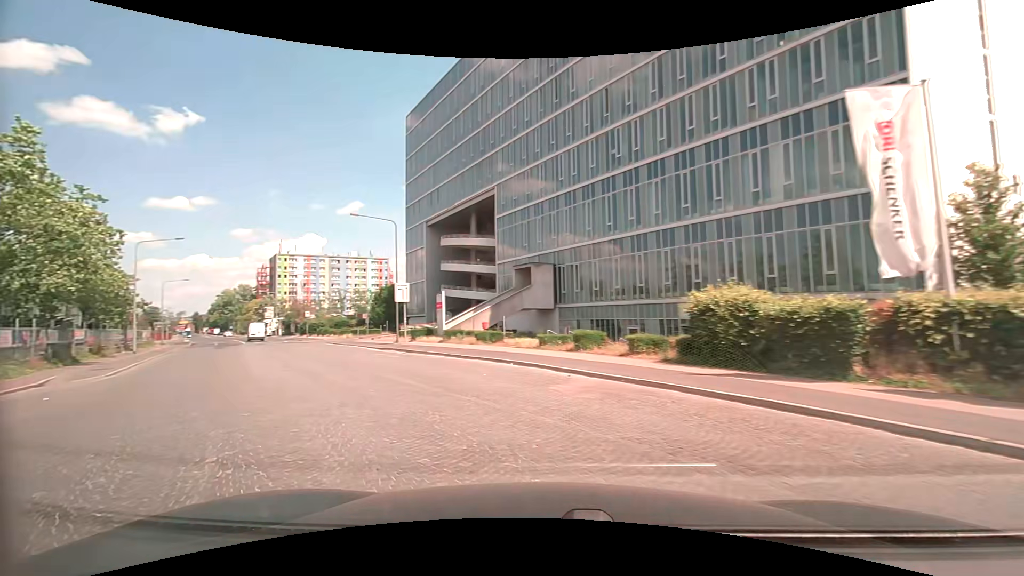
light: Day
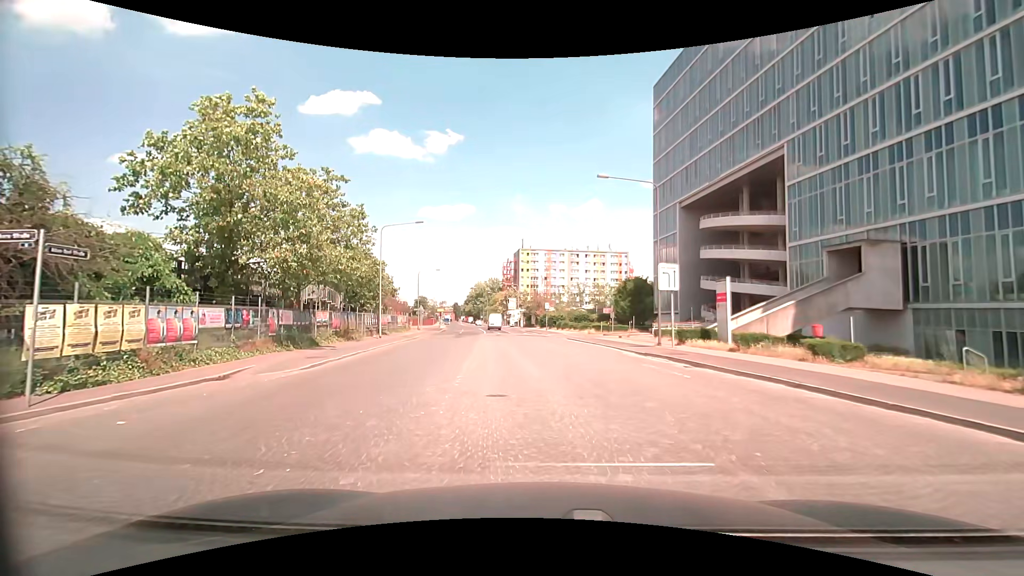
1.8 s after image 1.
(-3.0, +9.6) m; -23°
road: secondary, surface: sett
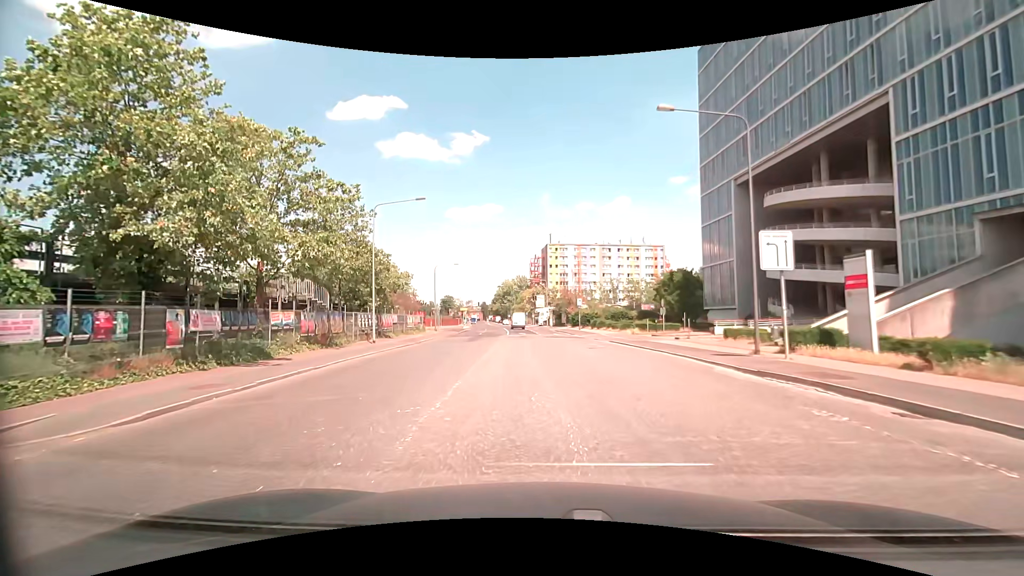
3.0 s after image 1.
(-0.4, +8.8) m; -5°
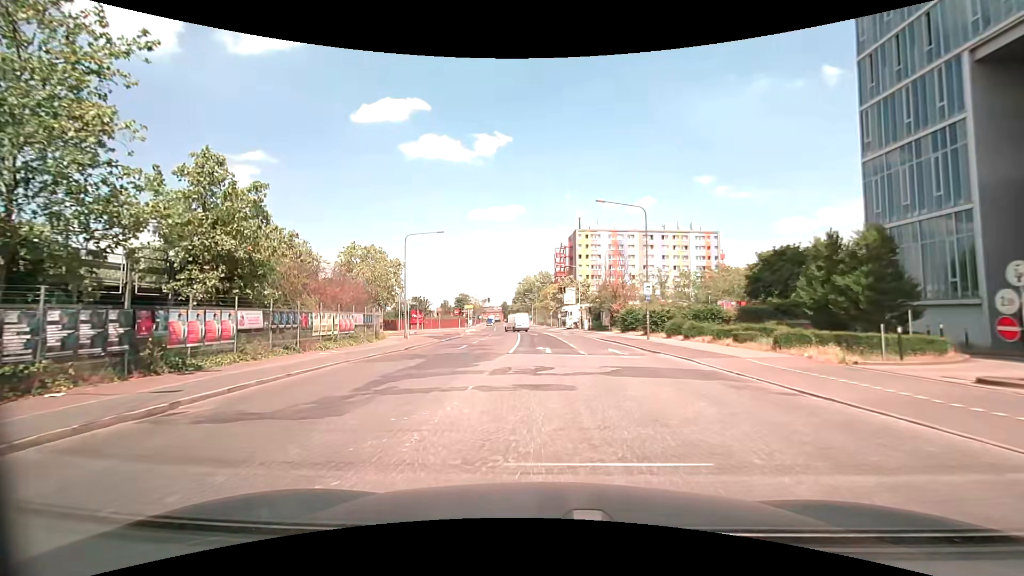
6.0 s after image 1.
(-0.7, +27.3) m; -2°
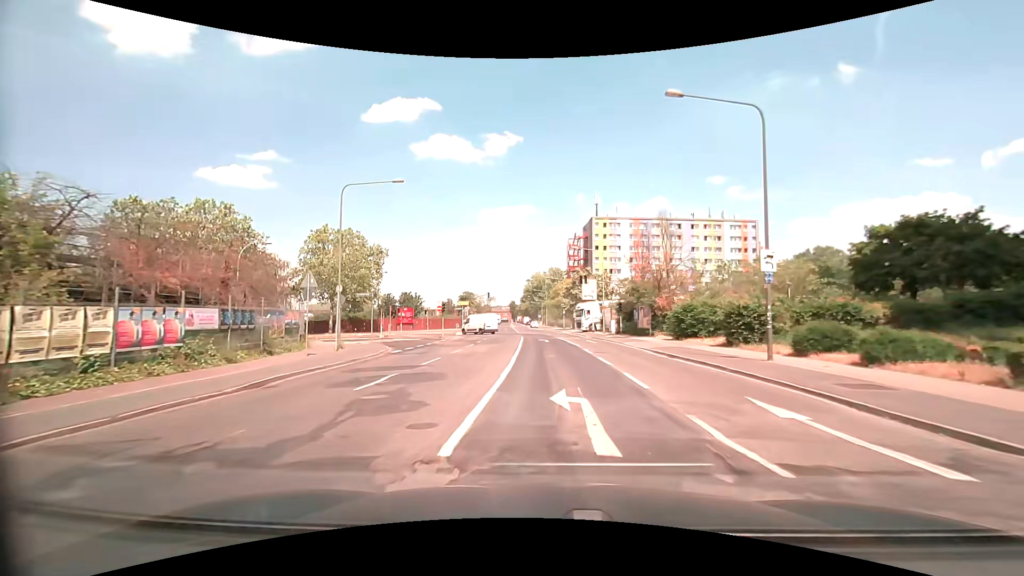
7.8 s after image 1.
(-0.1, +16.7) m; 0°
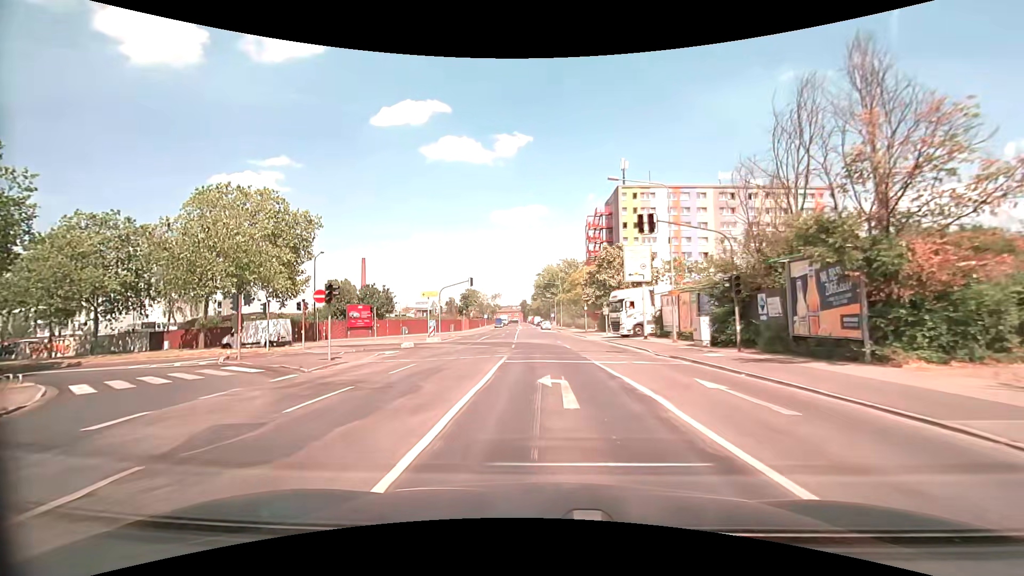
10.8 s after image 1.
(-0.3, +26.7) m; -2°
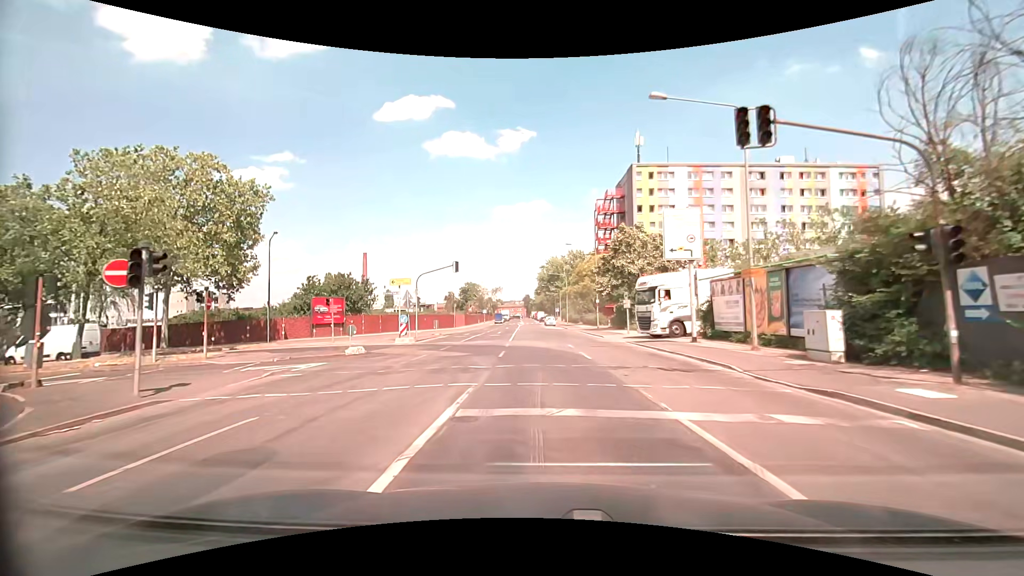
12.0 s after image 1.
(0.0, +10.2) m; -1°
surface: asphalt
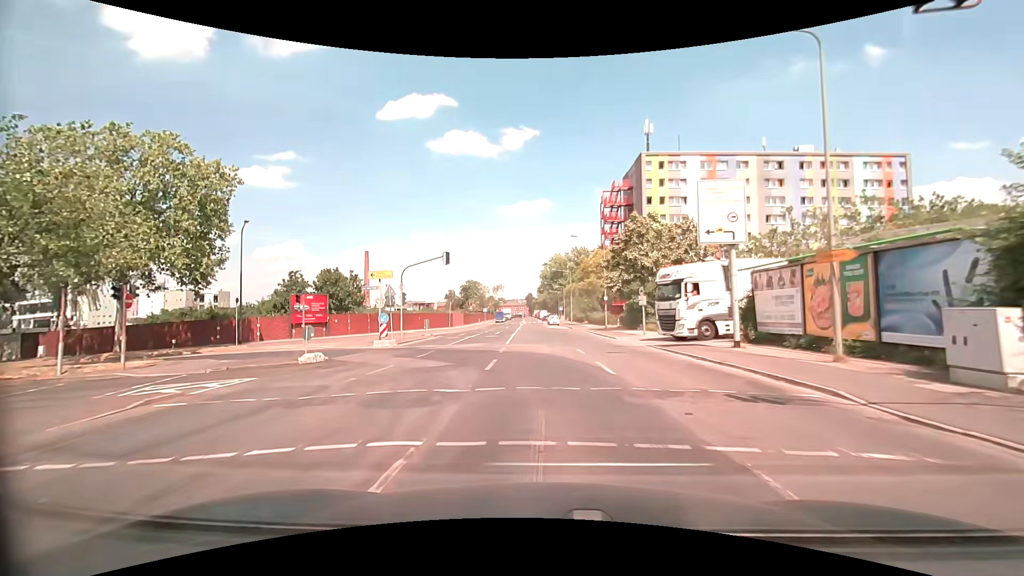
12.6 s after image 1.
(0.0, +4.8) m; +1°
(0, +10) (-3, +19) (-11, +25) (-21, +26) (-31, +26) (-41, +26) (-51, +26) (-61, +26) (-71, +26) (-81, +26) m
